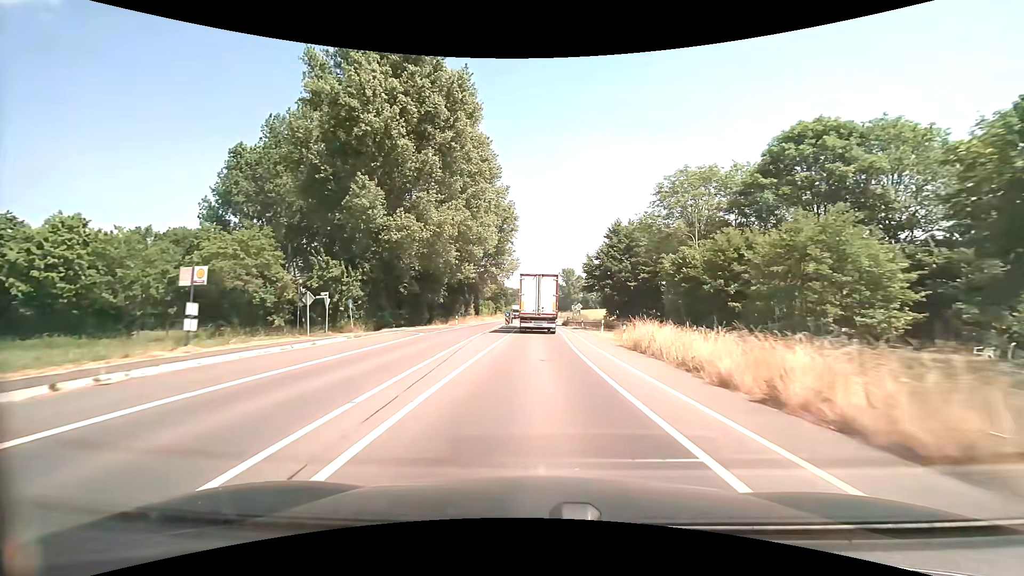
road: secondary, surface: asphalt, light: Day
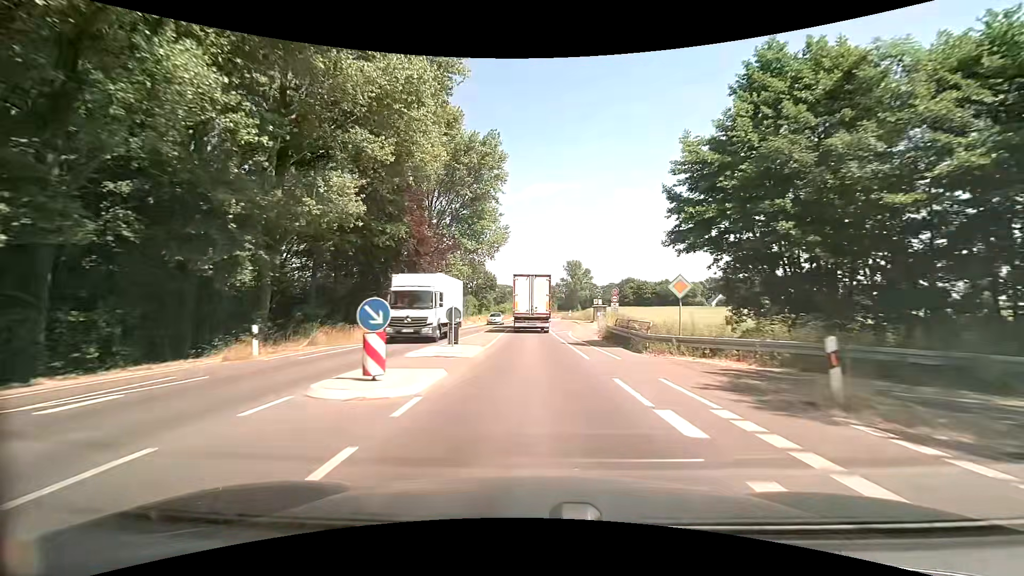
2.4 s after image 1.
(+0.2, +41.2) m; 0°
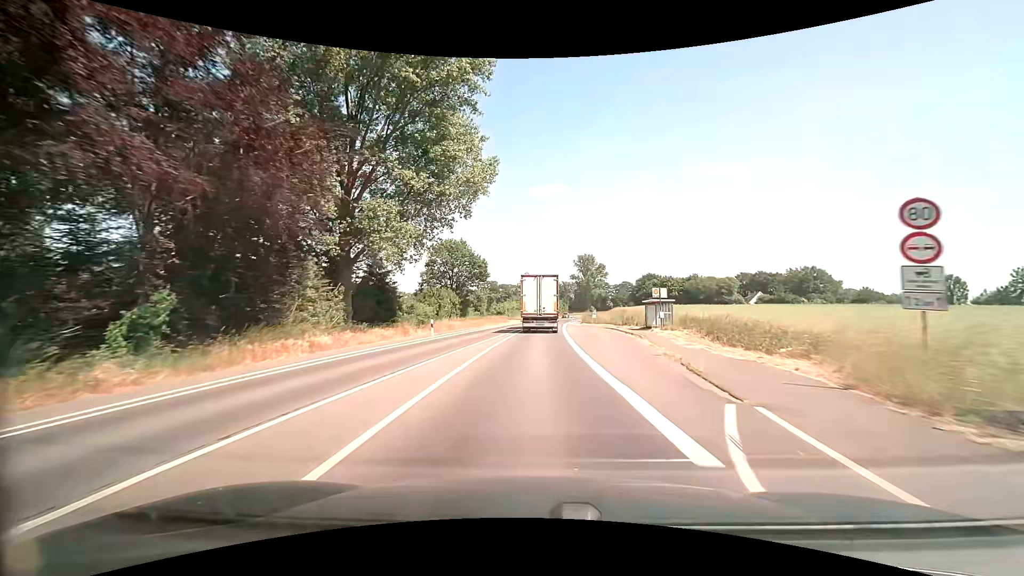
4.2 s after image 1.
(-0.3, +31.3) m; -1°
(0, +10) (0, +20) (0, +30) (+1, +40) (+1, +50) (+2, +60) (+2, +70) (+3, +80) (+4, +90) (+5, +100) m
